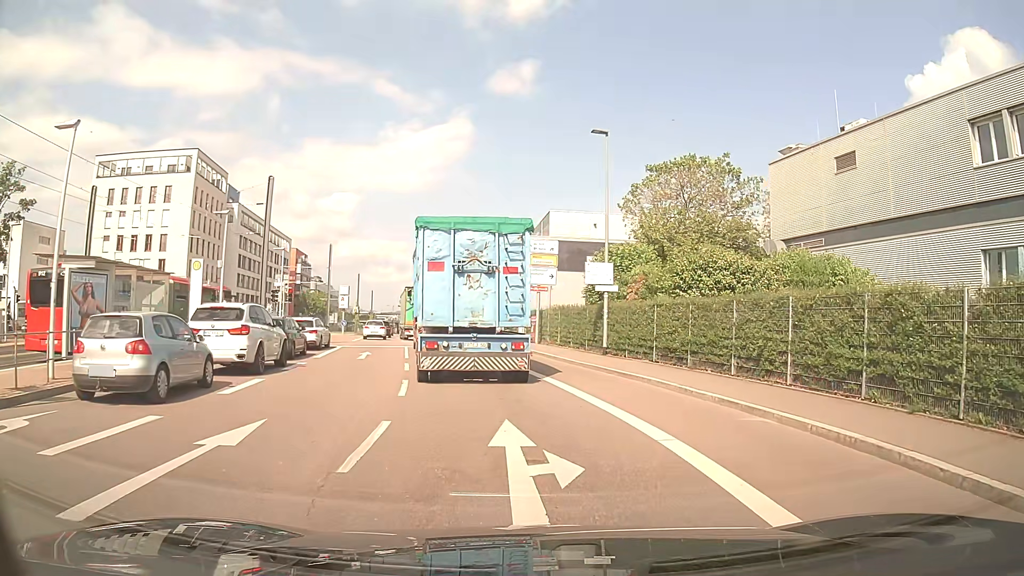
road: secondary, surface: asphalt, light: Day
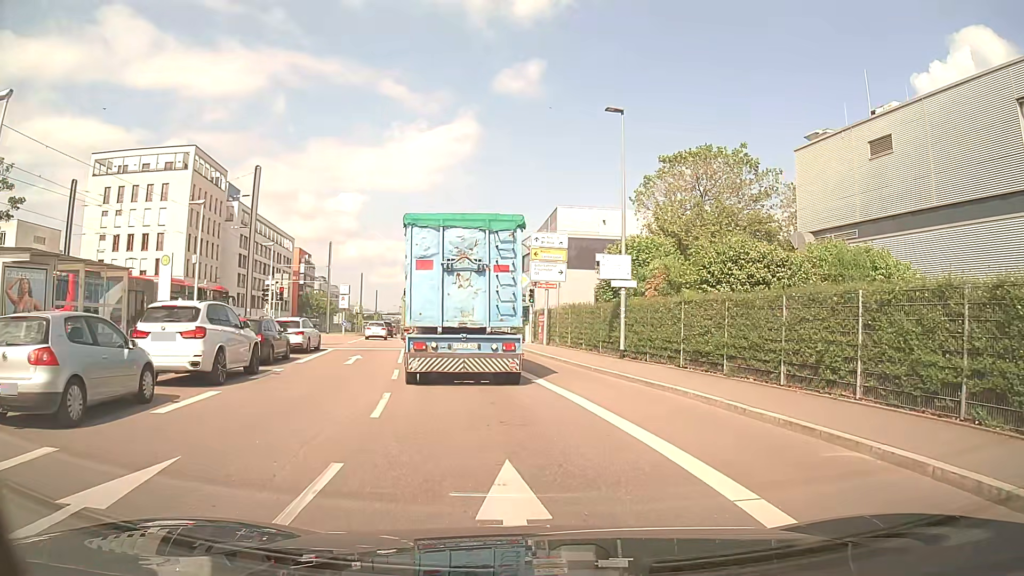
(0.0, +2.7) m; +1°
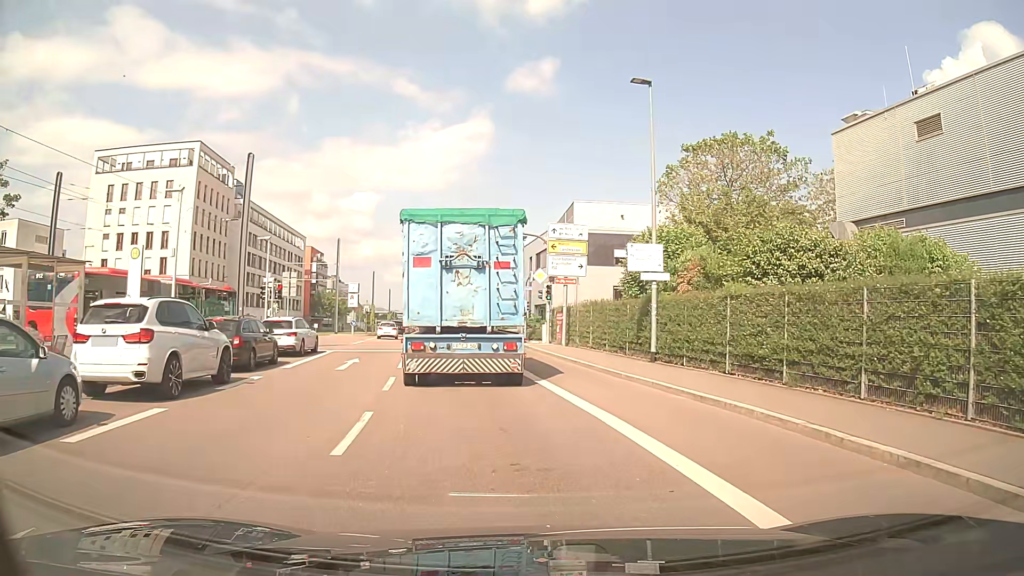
(-0.1, +2.7) m; -2°
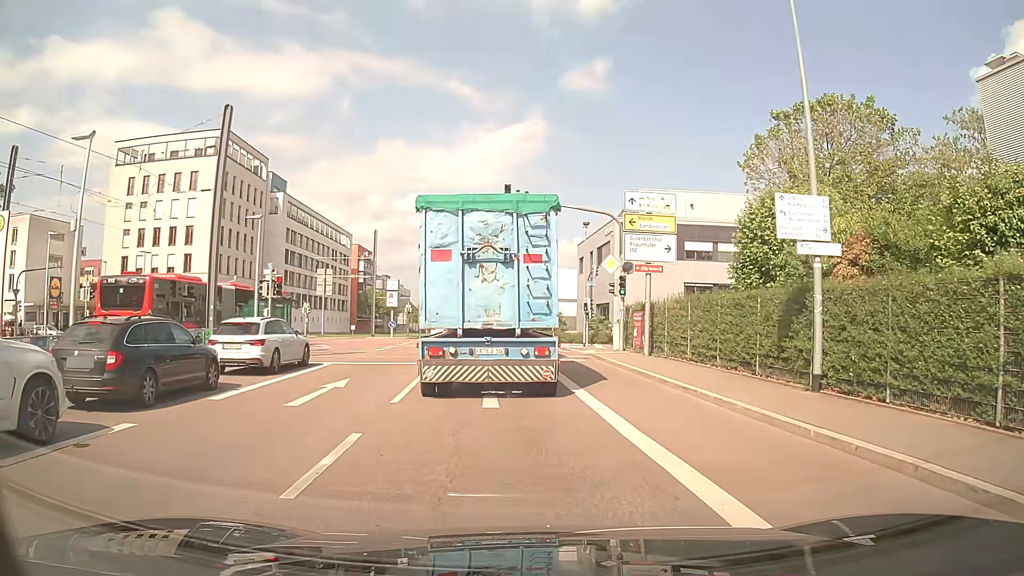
(-0.4, +7.8) m; -5°
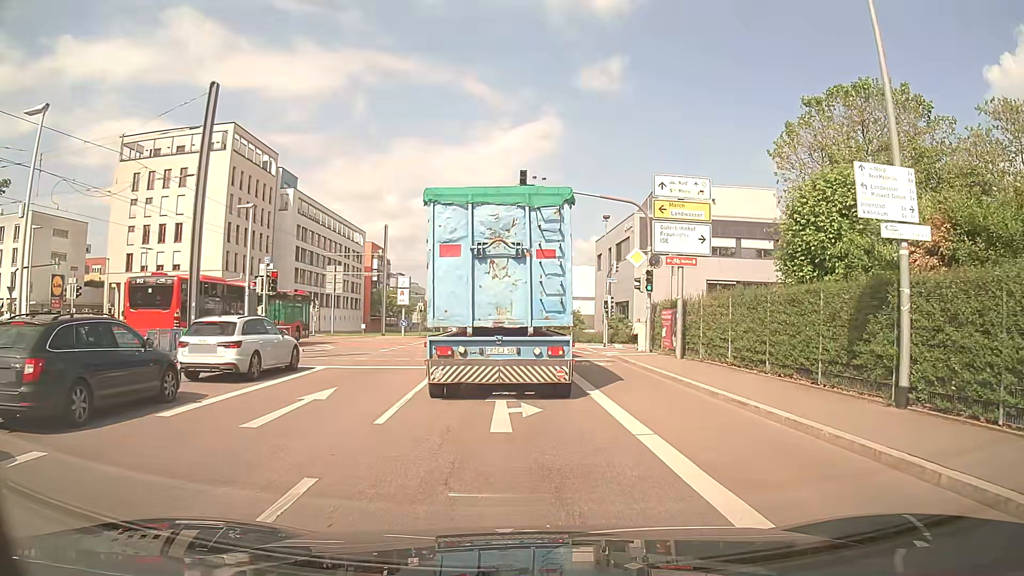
(-0.1, +2.4) m; -2°
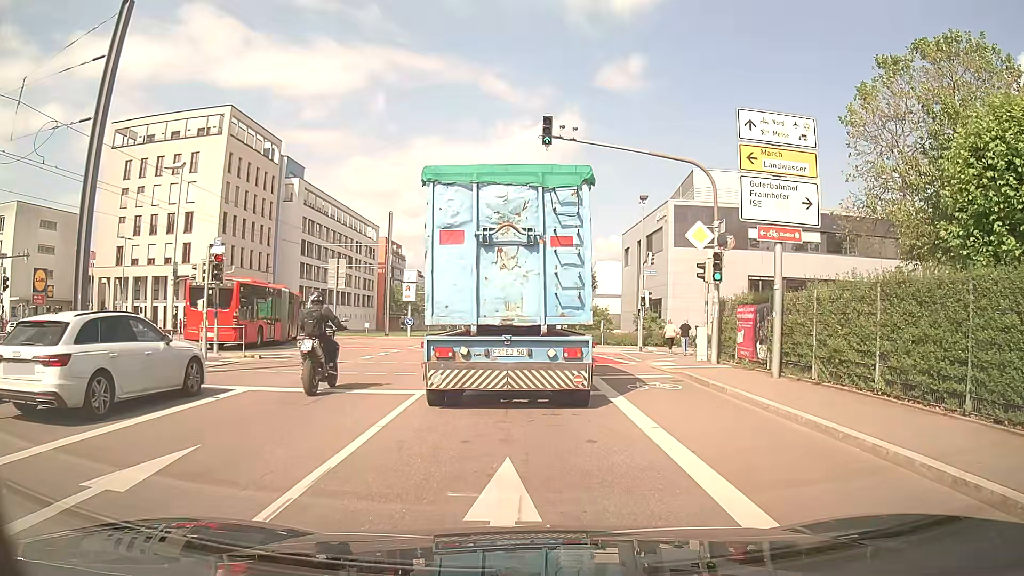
(-0.2, +6.6) m; -2°
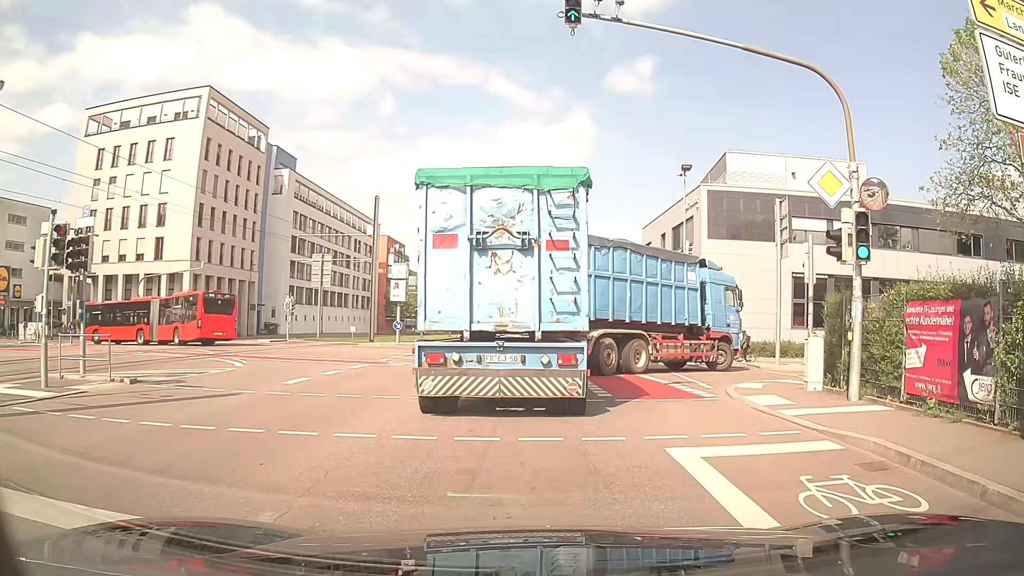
(0.0, +7.8) m; 0°
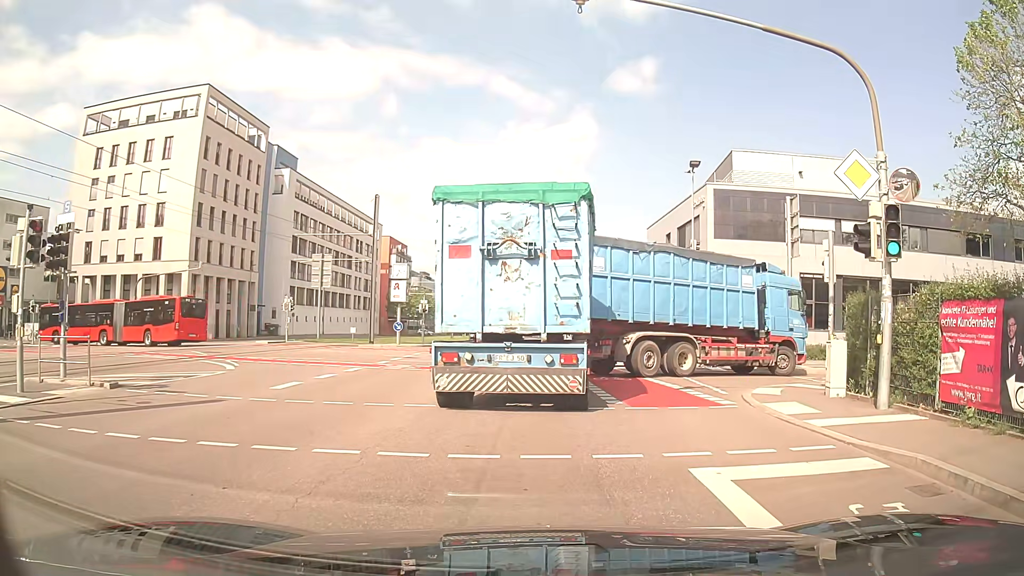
(0.0, +0.9) m; -2°
